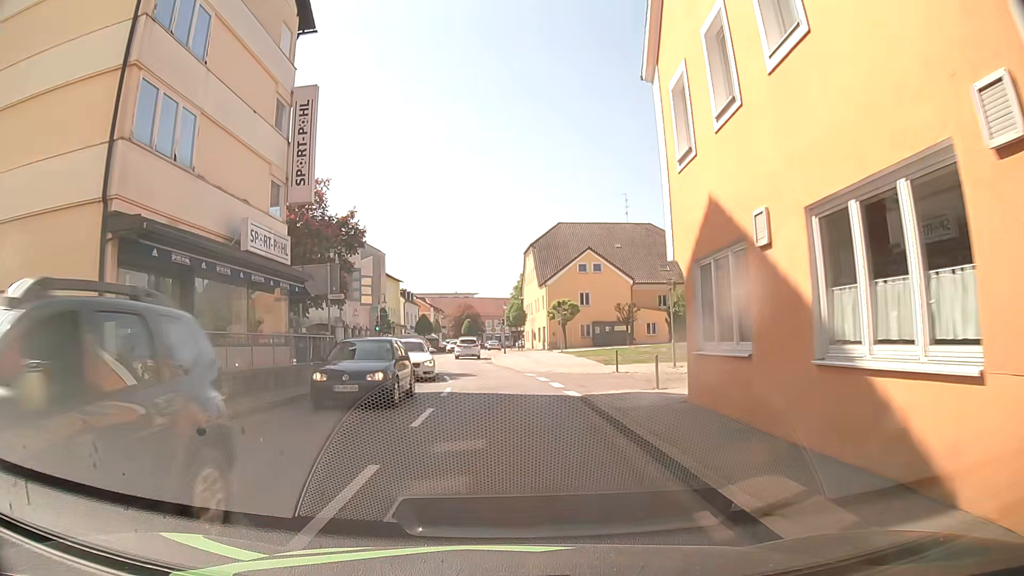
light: Day
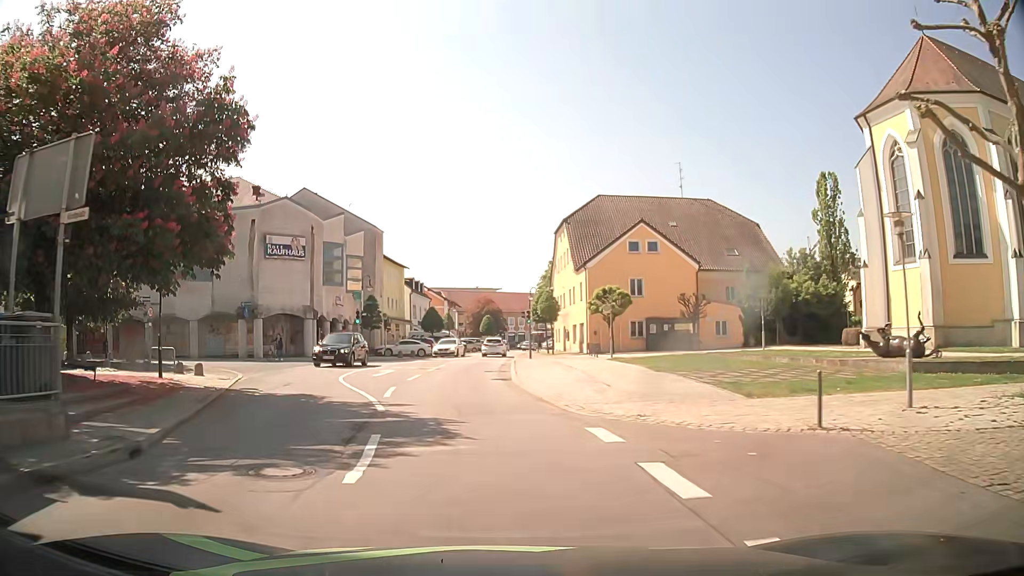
(-0.2, +15.8) m; -1°
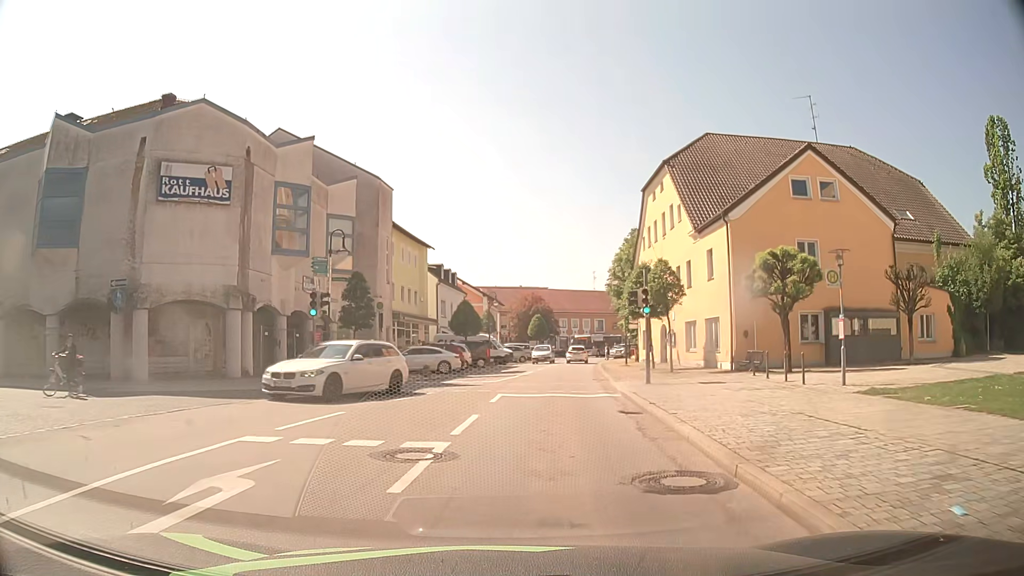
(-2.0, +21.1) m; -5°
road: secondary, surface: asphalt
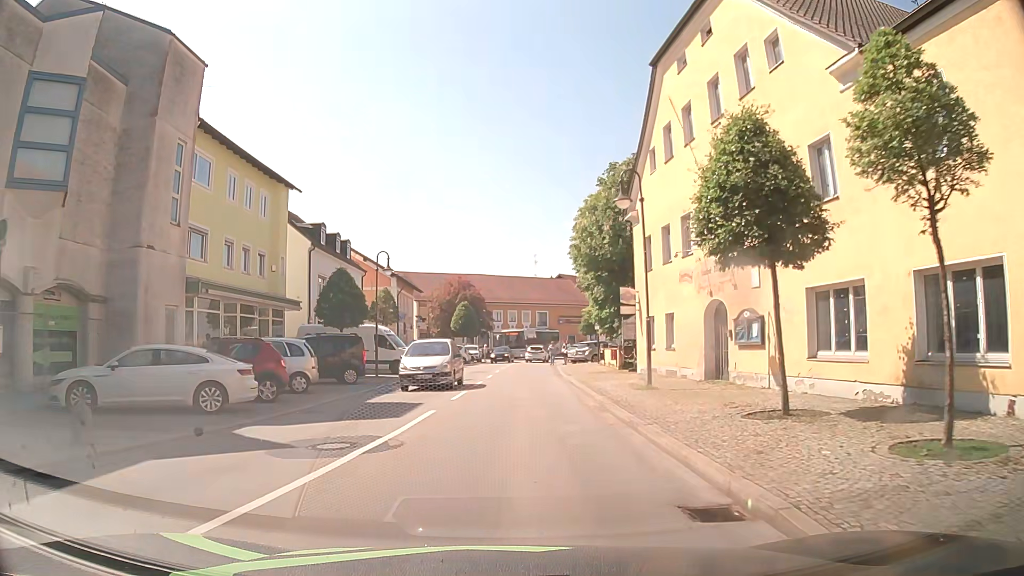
(+1.5, +21.5) m; +6°
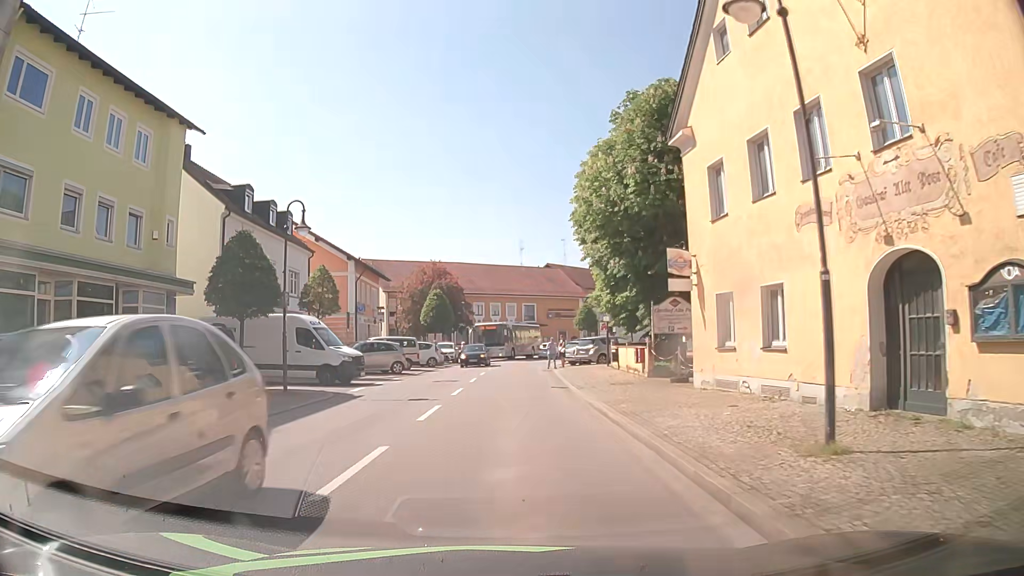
(+0.2, +10.9) m; +2°
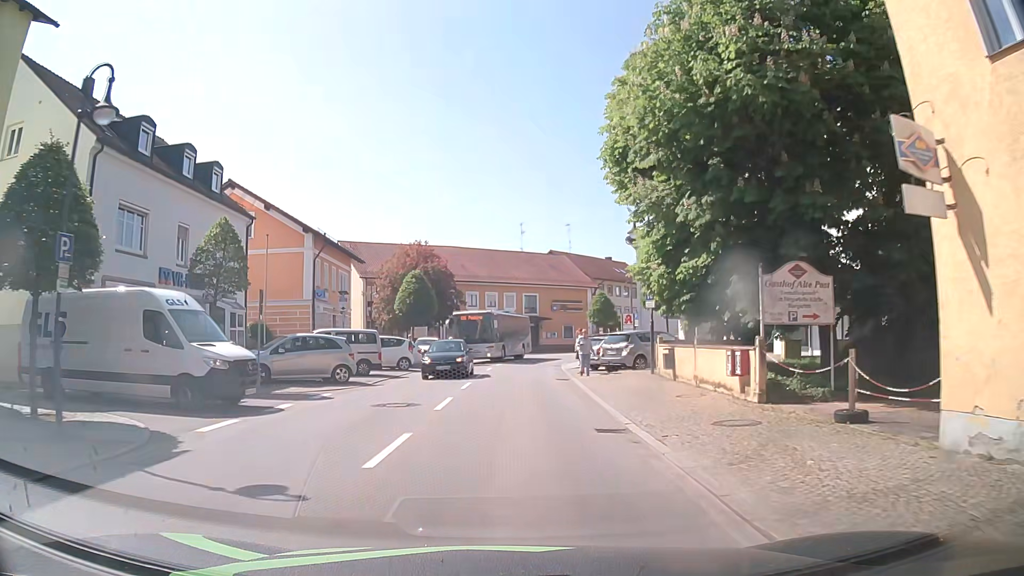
(0.0, +10.9) m; +1°
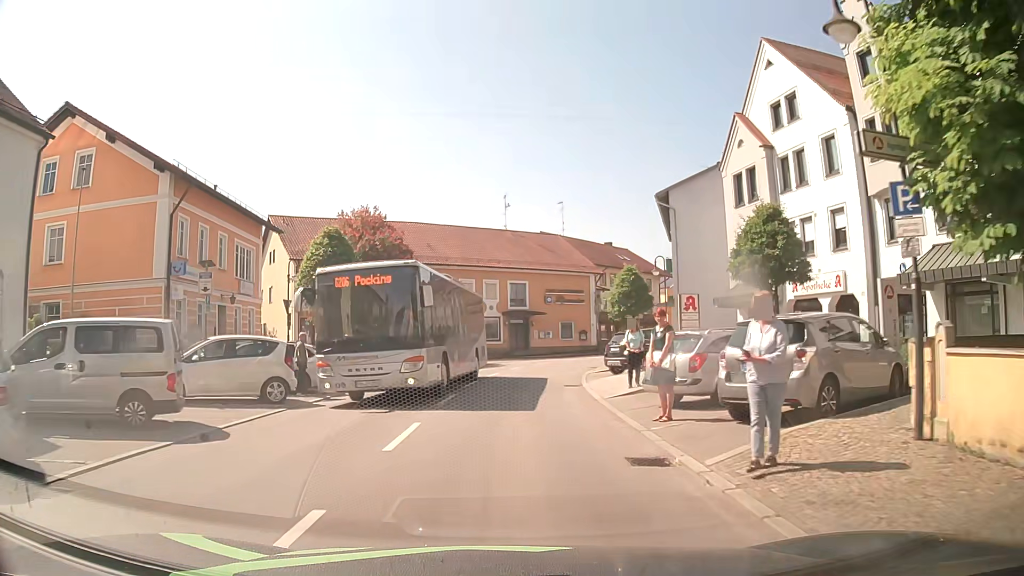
(-0.1, +16.5) m; 0°
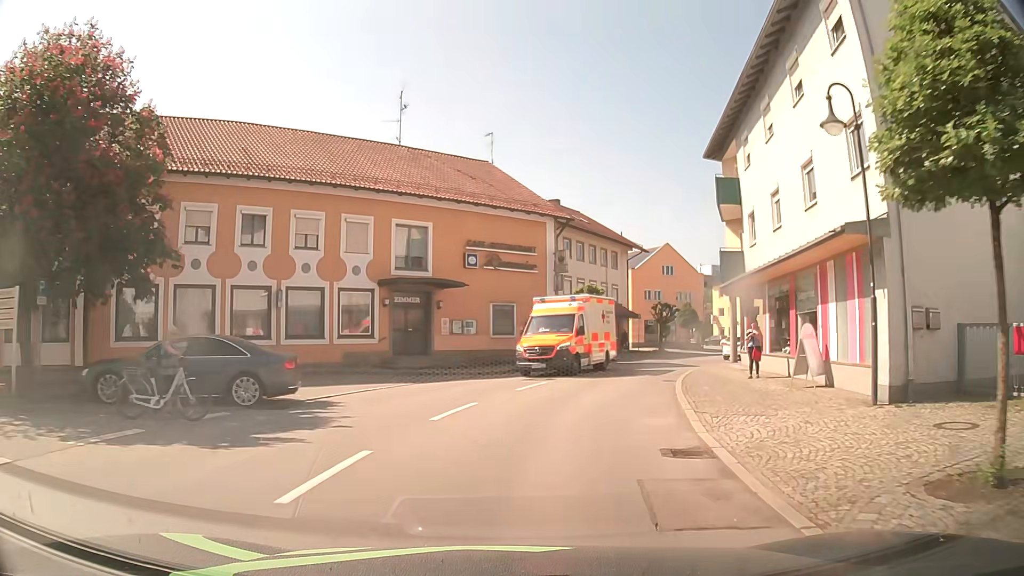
(+1.1, +27.3) m; +7°
